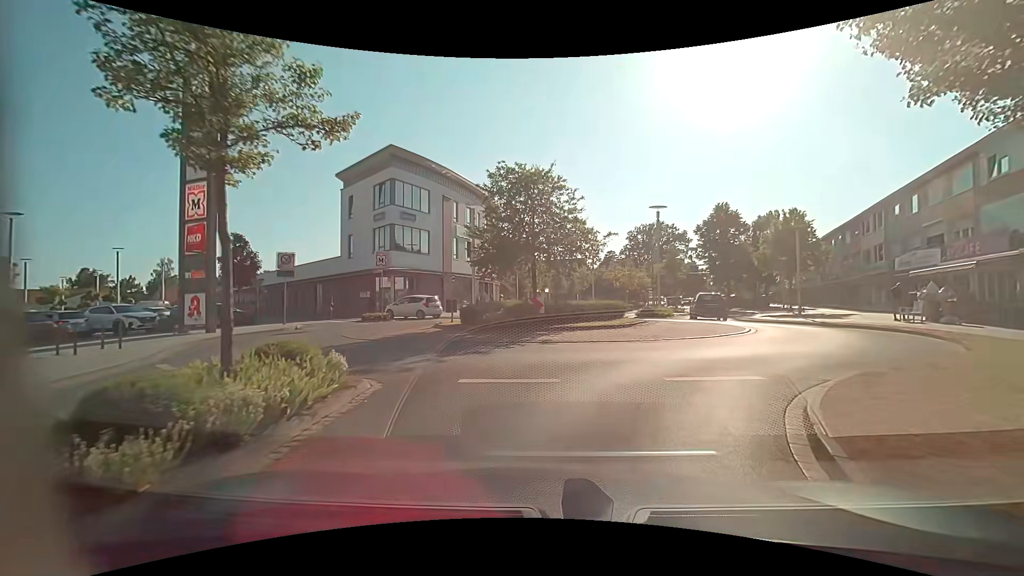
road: residential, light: Day
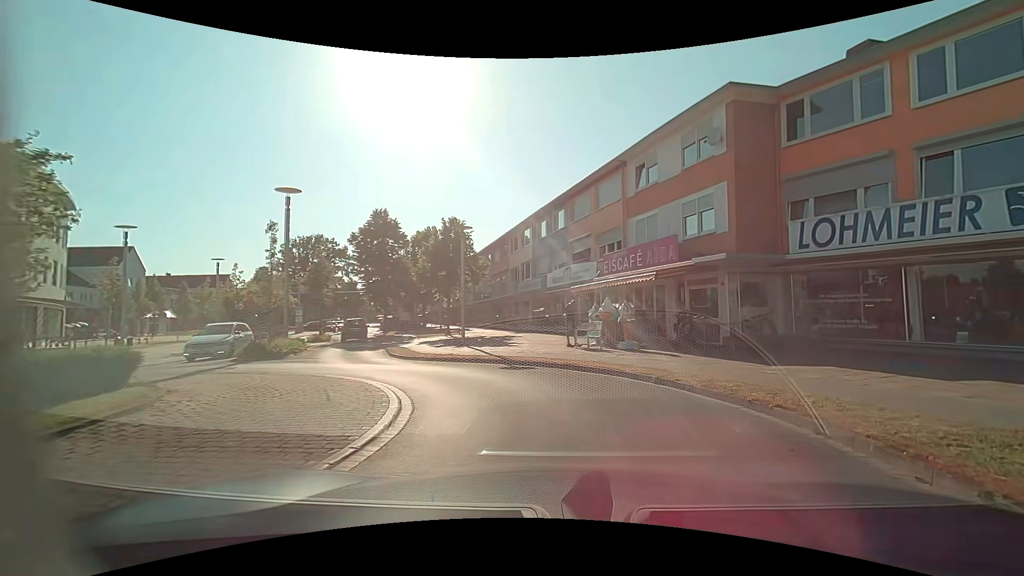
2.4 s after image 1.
(+2.9, +10.4) m; +36°
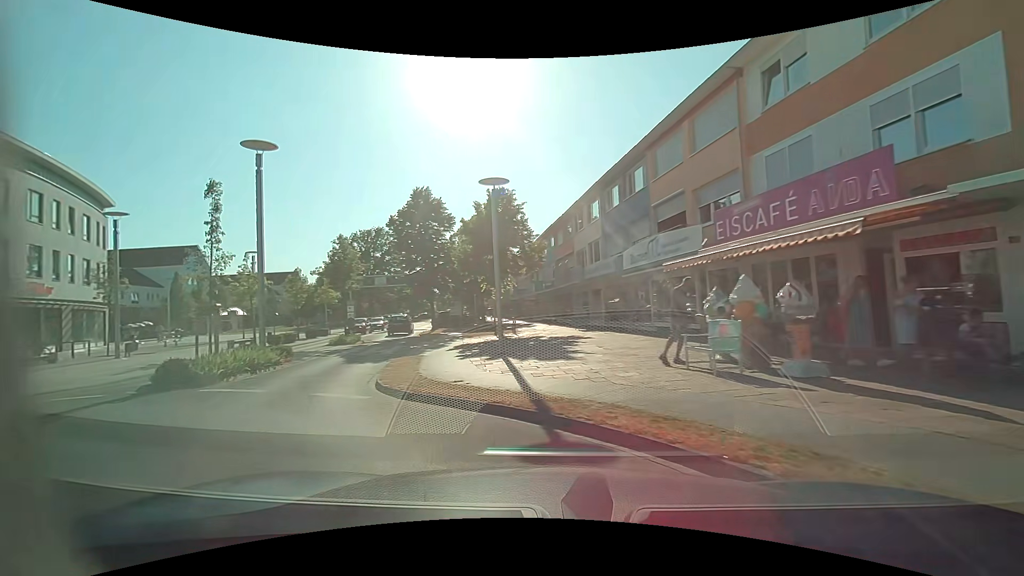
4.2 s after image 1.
(+0.4, +7.9) m; -8°
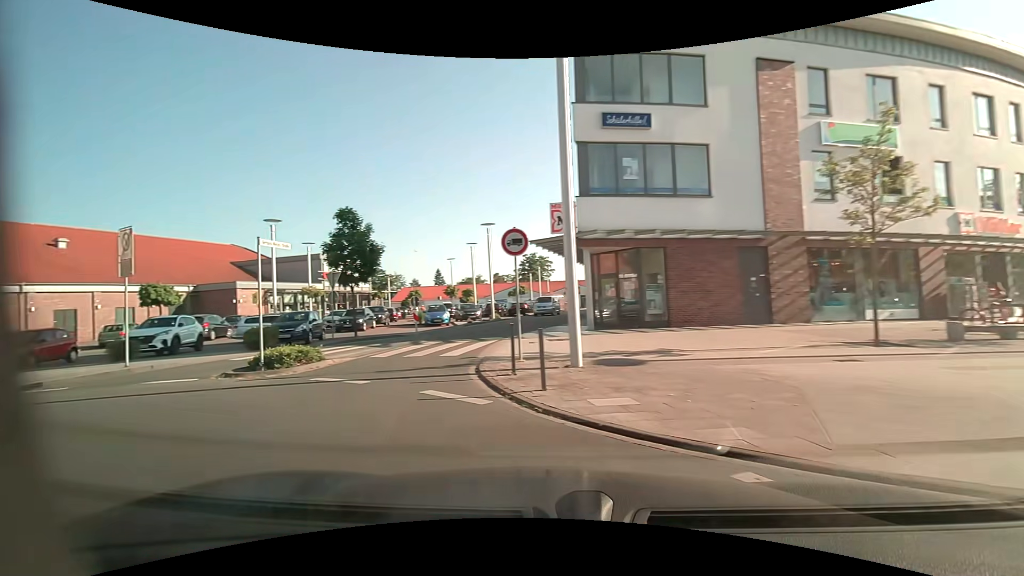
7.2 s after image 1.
(-8.3, +10.0) m; -85°
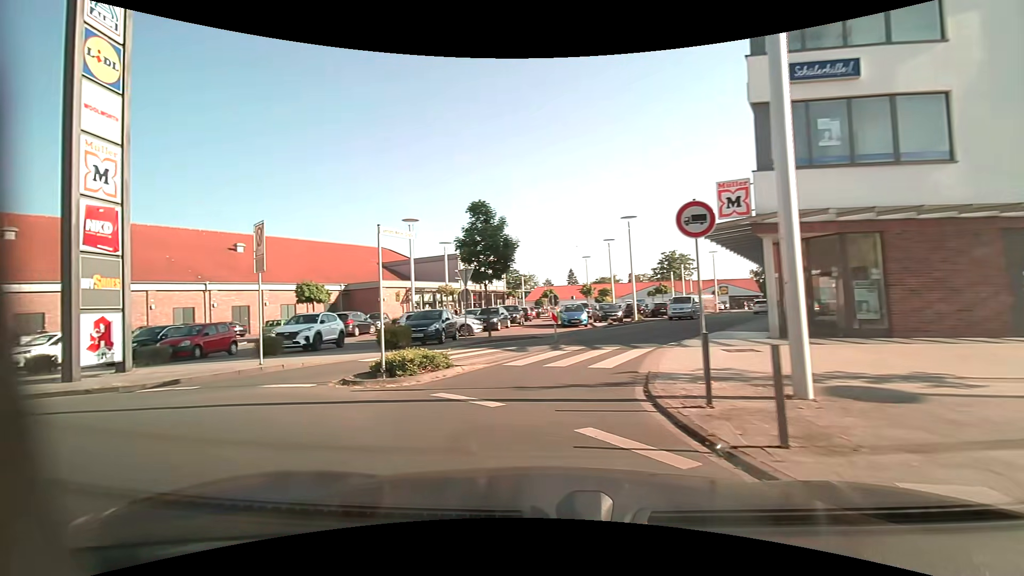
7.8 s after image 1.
(-0.3, +2.5) m; -15°
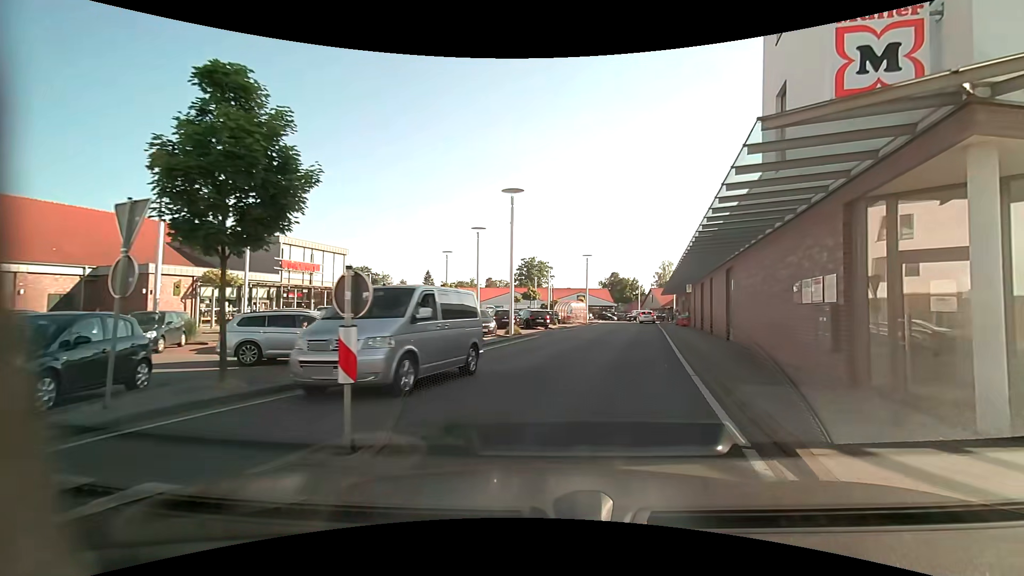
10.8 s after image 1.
(+0.1, +11.8) m; +17°
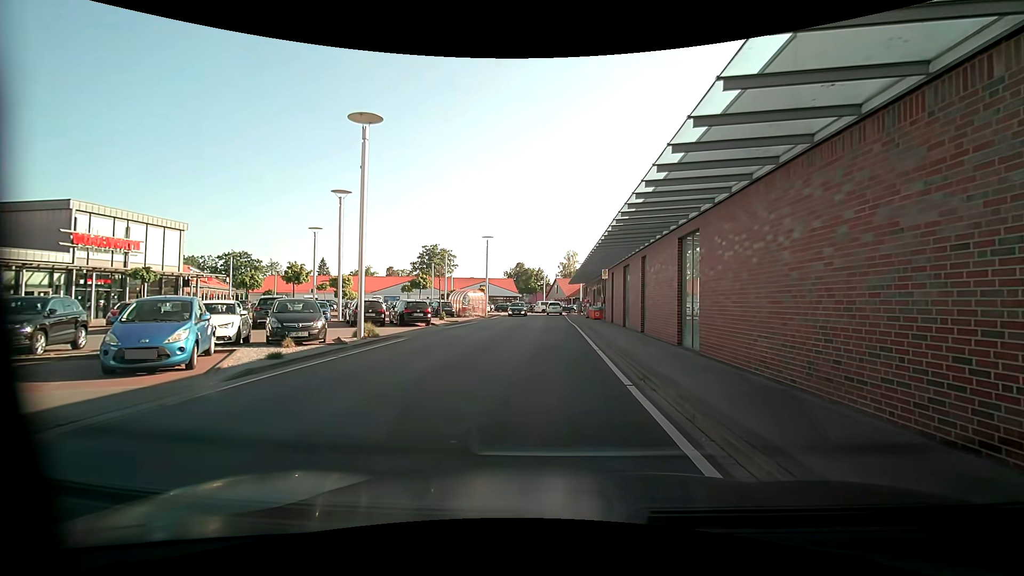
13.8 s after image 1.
(+0.8, +8.5) m; +10°
